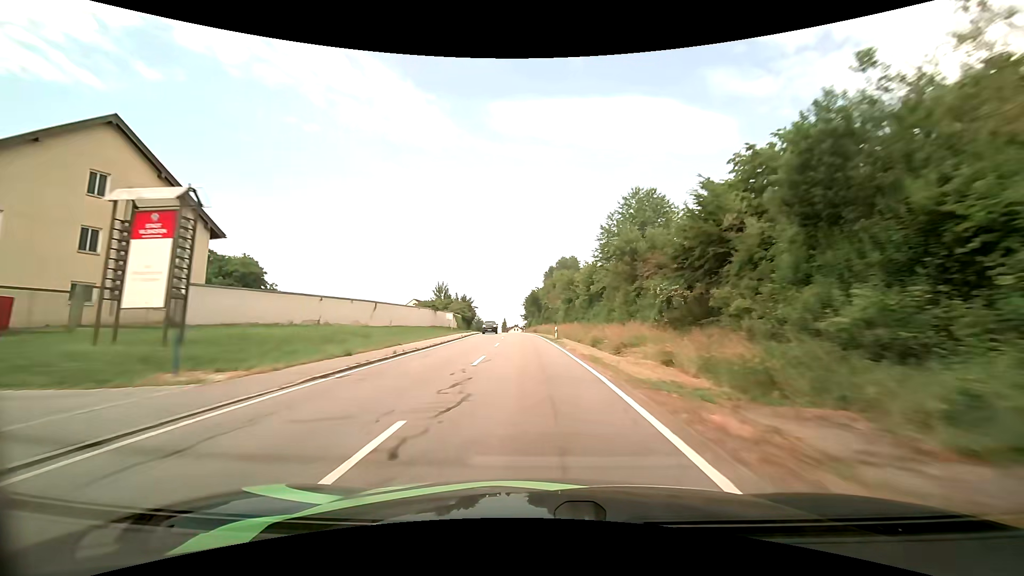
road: tertiary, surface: asphalt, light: Day
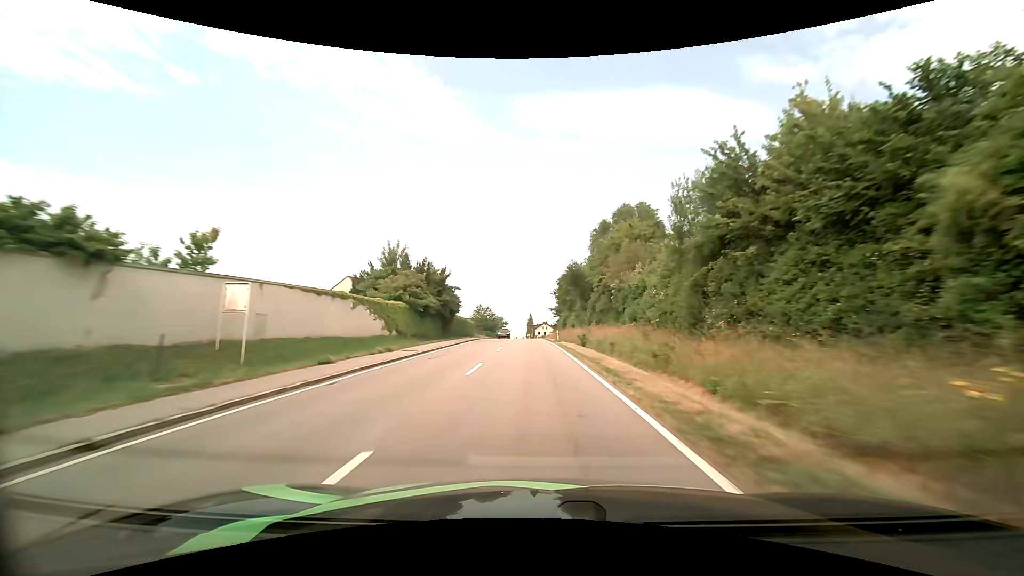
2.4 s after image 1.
(-1.8, +49.6) m; -4°
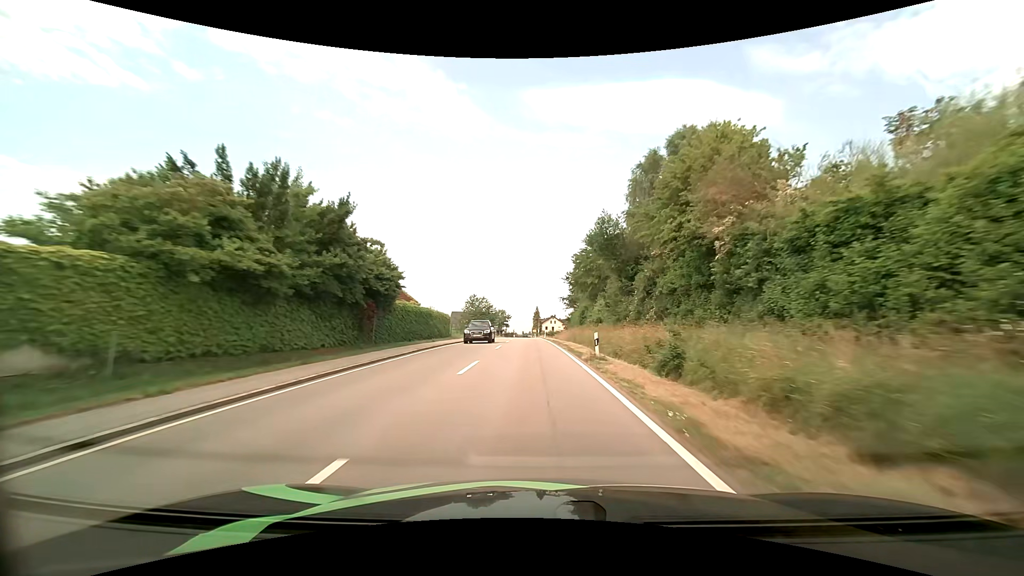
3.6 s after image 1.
(0.0, +24.5) m; 0°
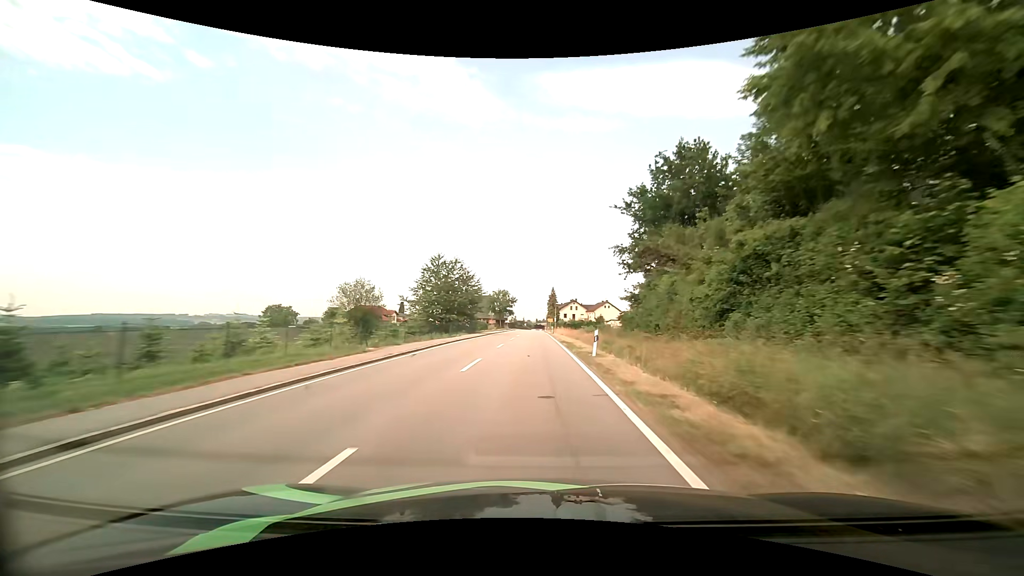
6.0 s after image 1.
(-0.7, +48.2) m; -2°
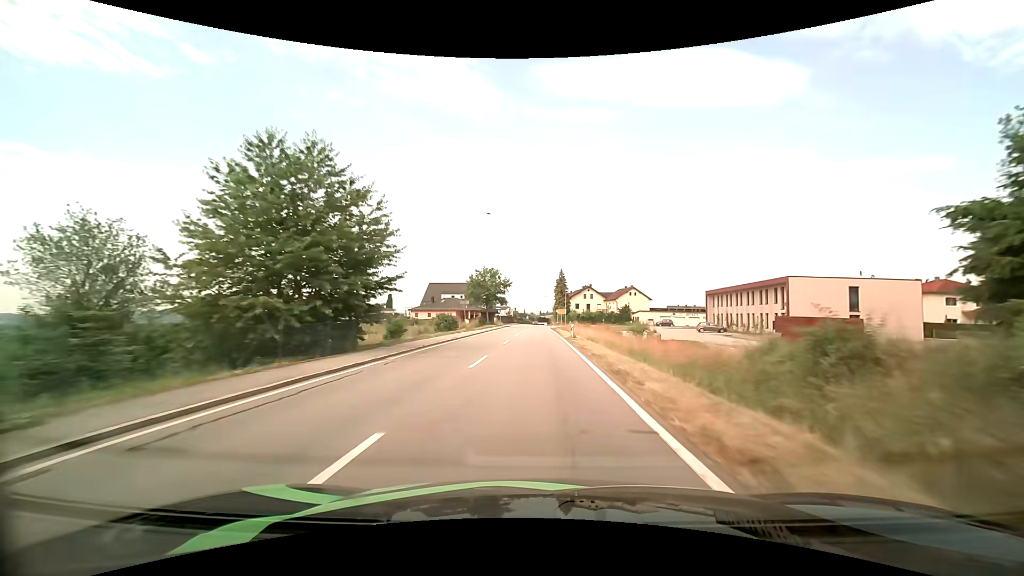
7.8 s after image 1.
(-0.2, +35.5) m; -1°
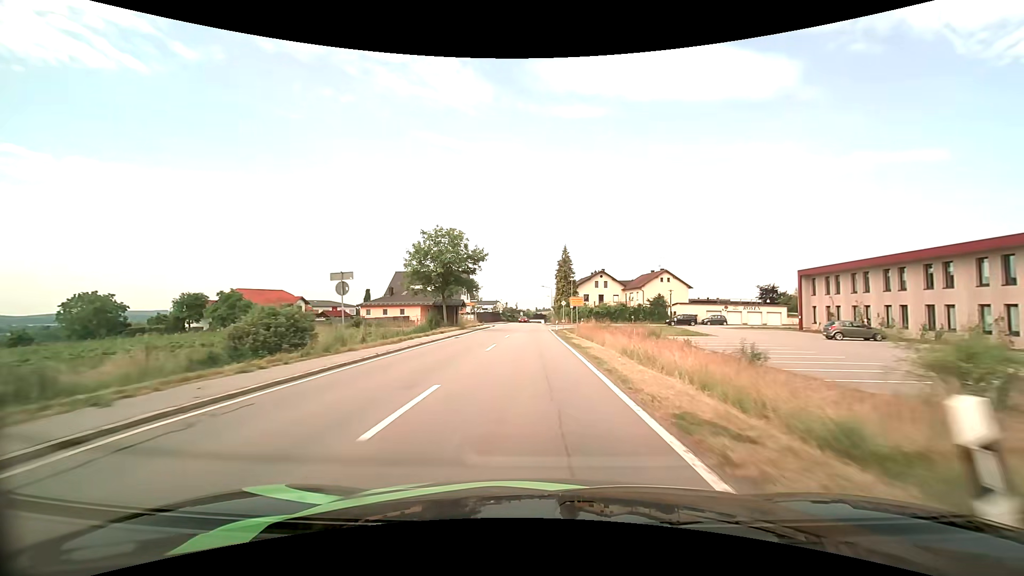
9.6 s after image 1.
(+0.2, +32.2) m; 0°
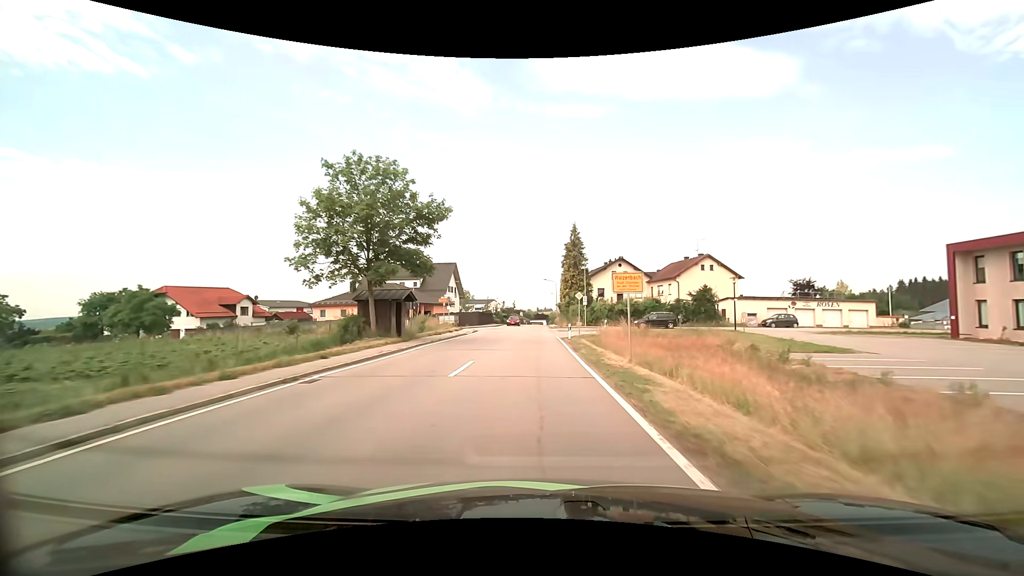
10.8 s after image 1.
(0.0, +19.6) m; 0°
